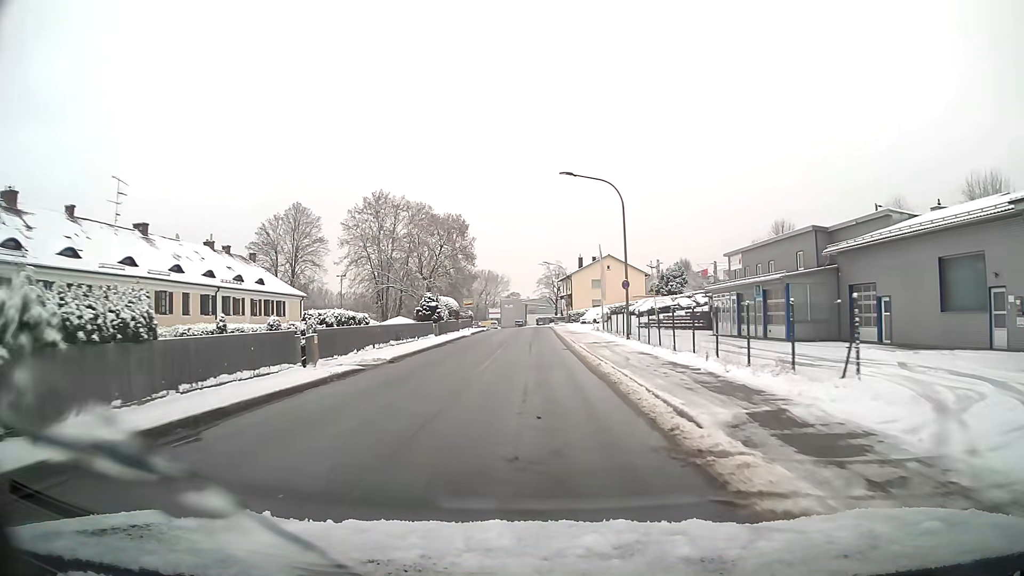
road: unclassified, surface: asphalt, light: Day
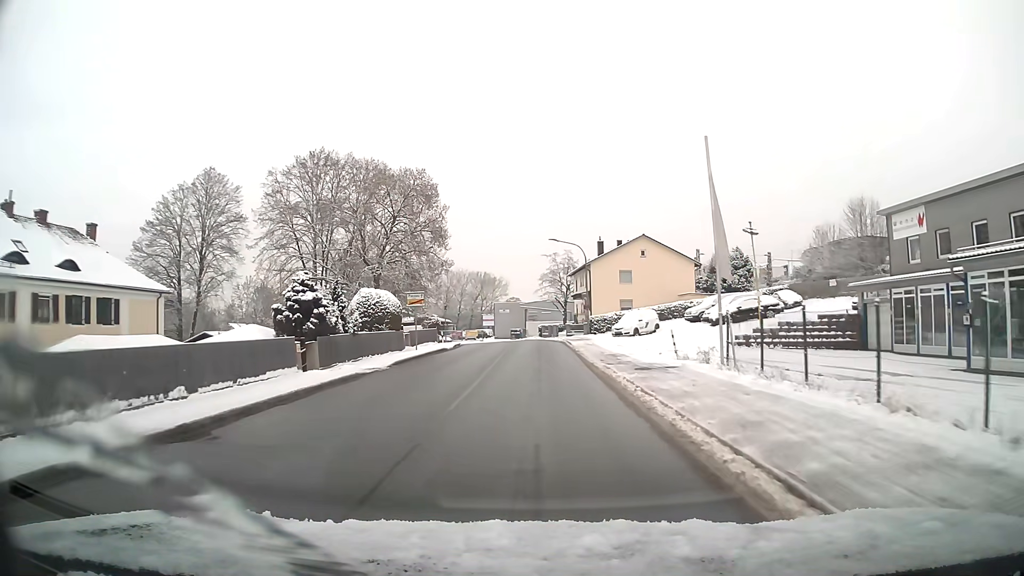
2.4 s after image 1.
(0.0, +28.3) m; 0°
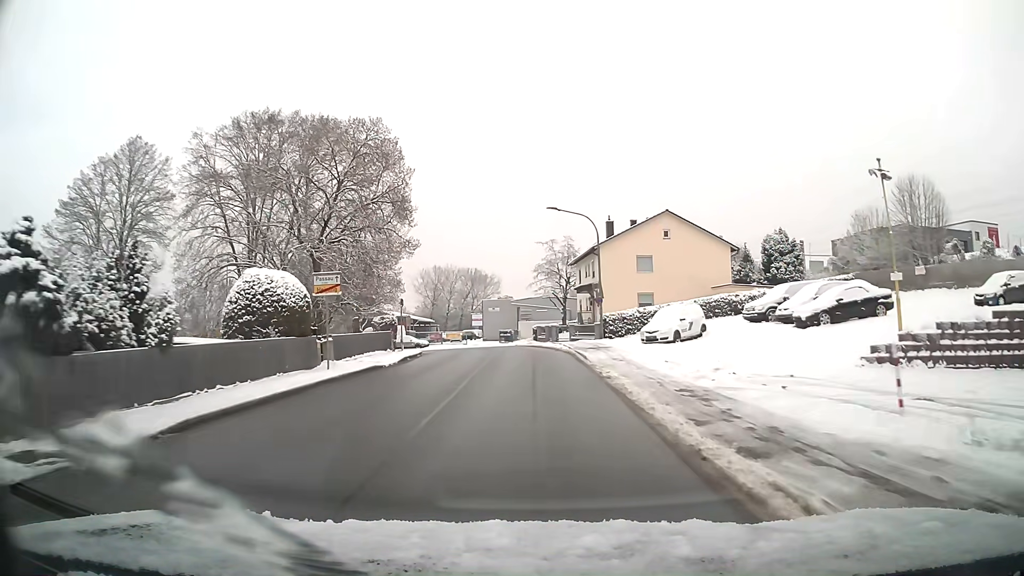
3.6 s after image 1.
(+0.1, +14.0) m; +1°
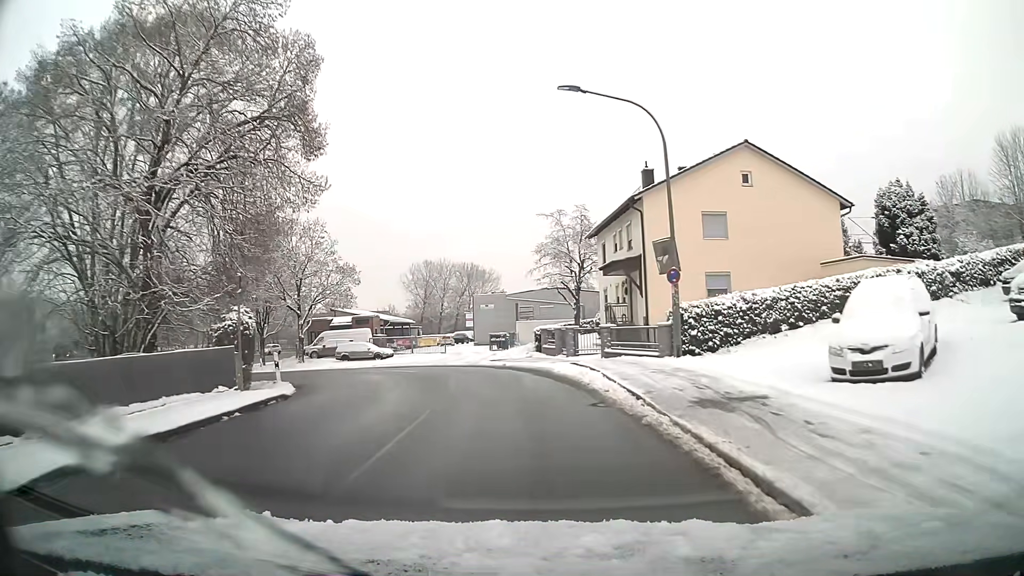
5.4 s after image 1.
(-0.1, +19.1) m; -1°
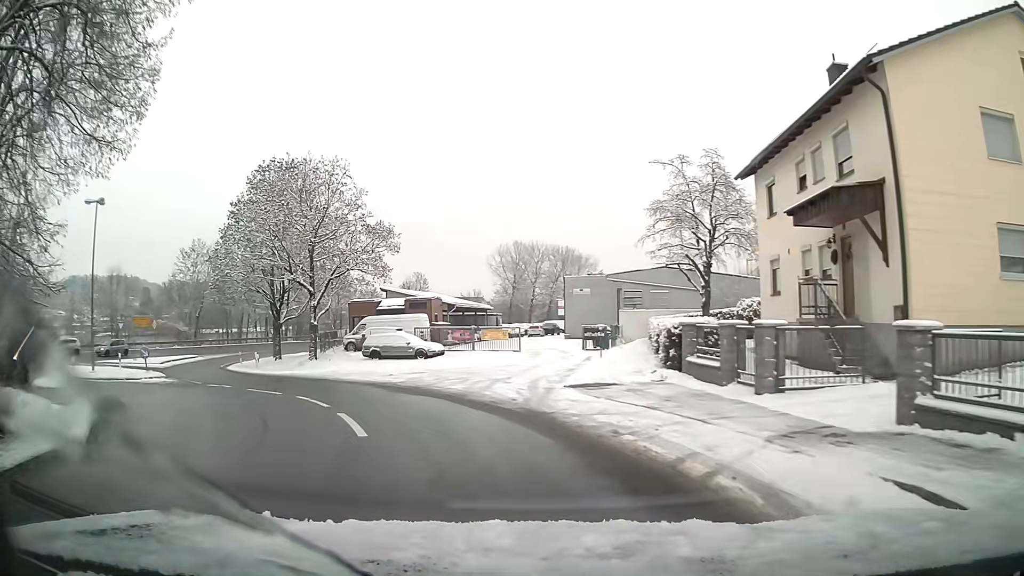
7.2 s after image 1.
(-1.1, +15.7) m; -12°
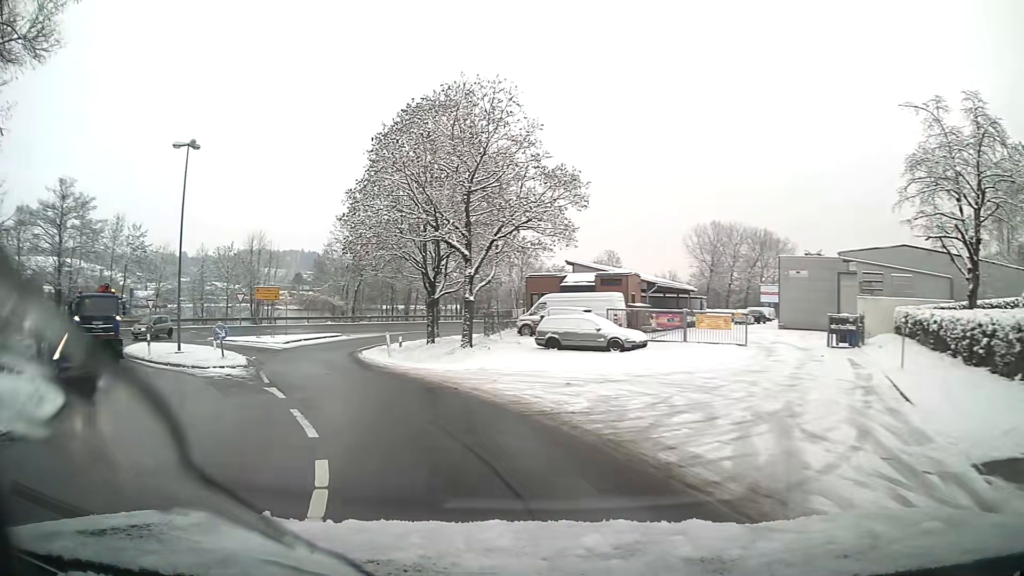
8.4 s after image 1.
(-1.4, +9.7) m; -16°
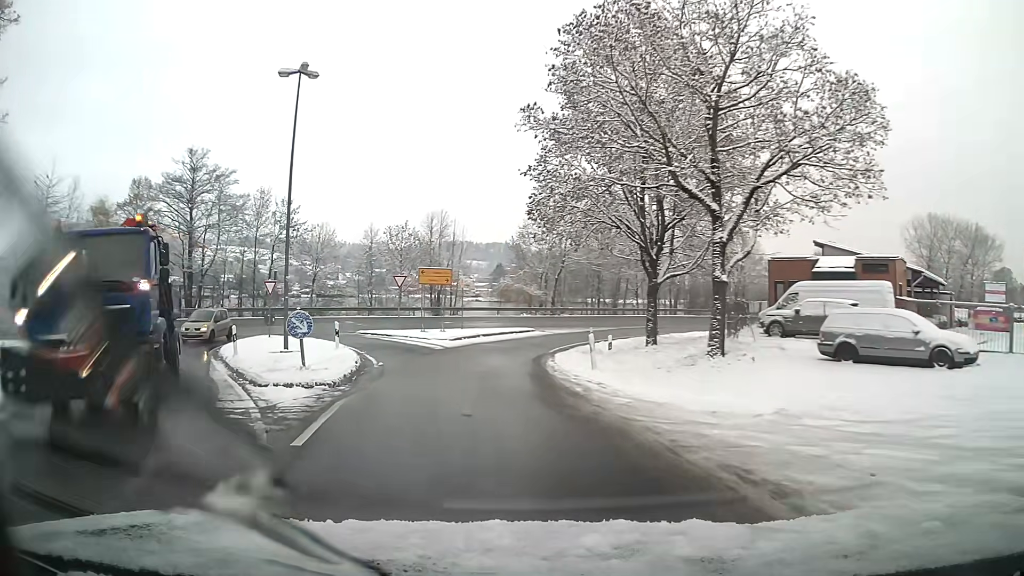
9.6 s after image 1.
(-1.5, +10.3) m; -15°
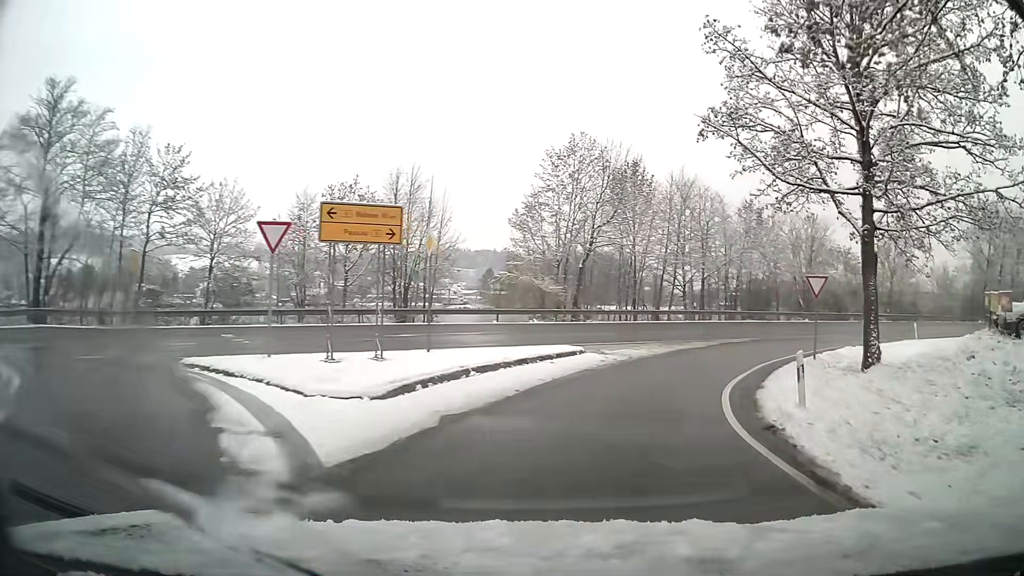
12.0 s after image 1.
(-0.3, +22.4) m; +7°
(+1, +10) (+5, +19) (+11, +27) (+18, +34) (+25, +41) (+33, +47) (+41, +53) (+49, +59) (+57, +65) (+65, +72) m
